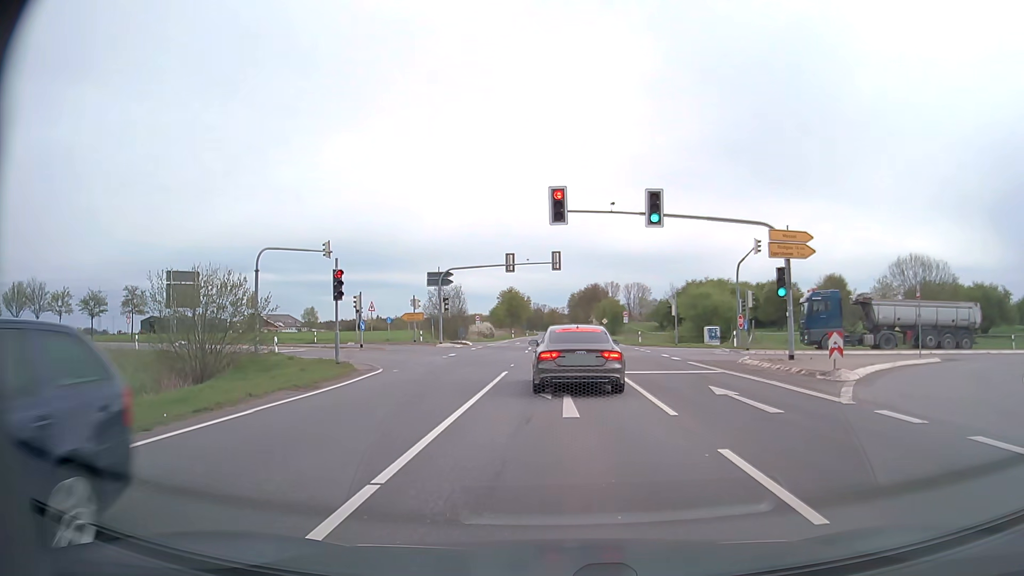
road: secondary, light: Day
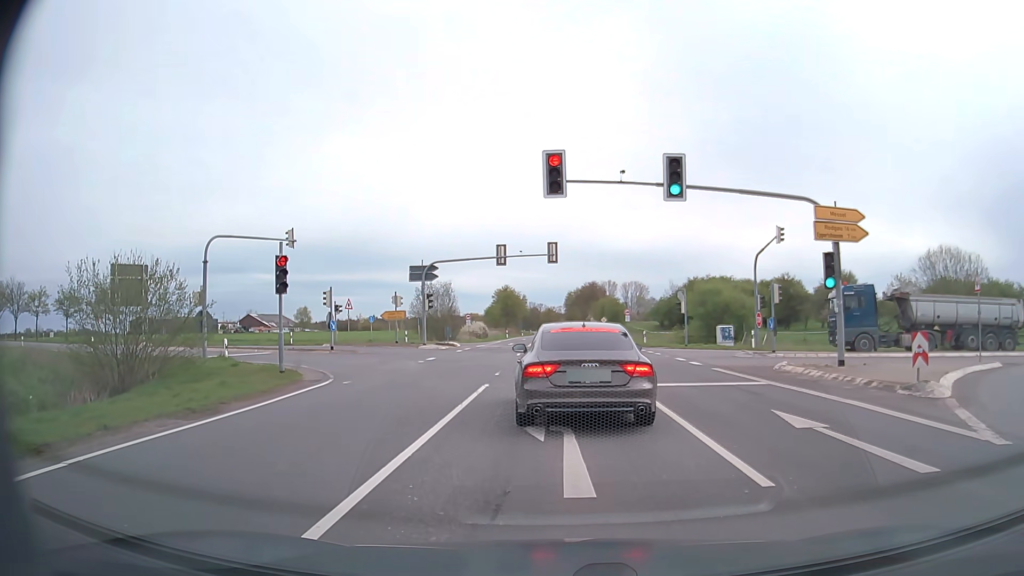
(0.0, +4.7) m; +1°
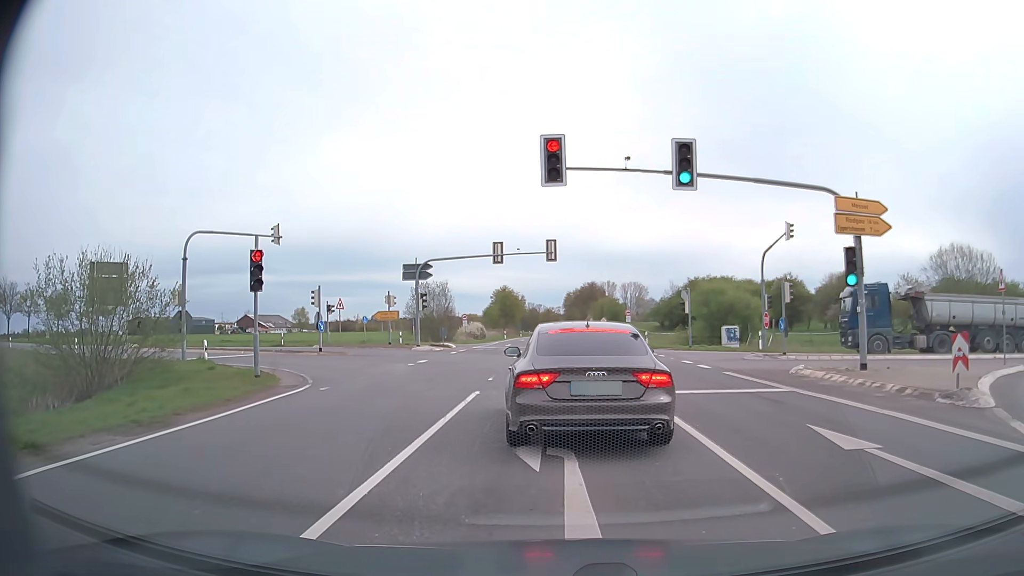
(0.0, +1.6) m; 0°
(0, +10) (0, +20) (-2, +30) (-8, +37) (-17, +42) (-27, +45) (-36, +48) (-46, +52) (-55, +55) (-64, +58) m
